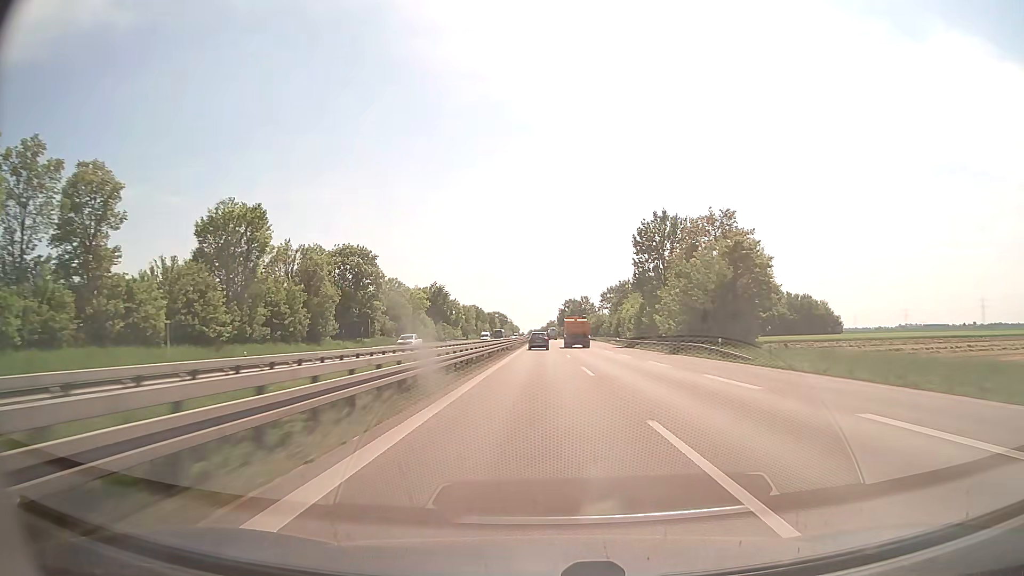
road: trunk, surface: asphalt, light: Day
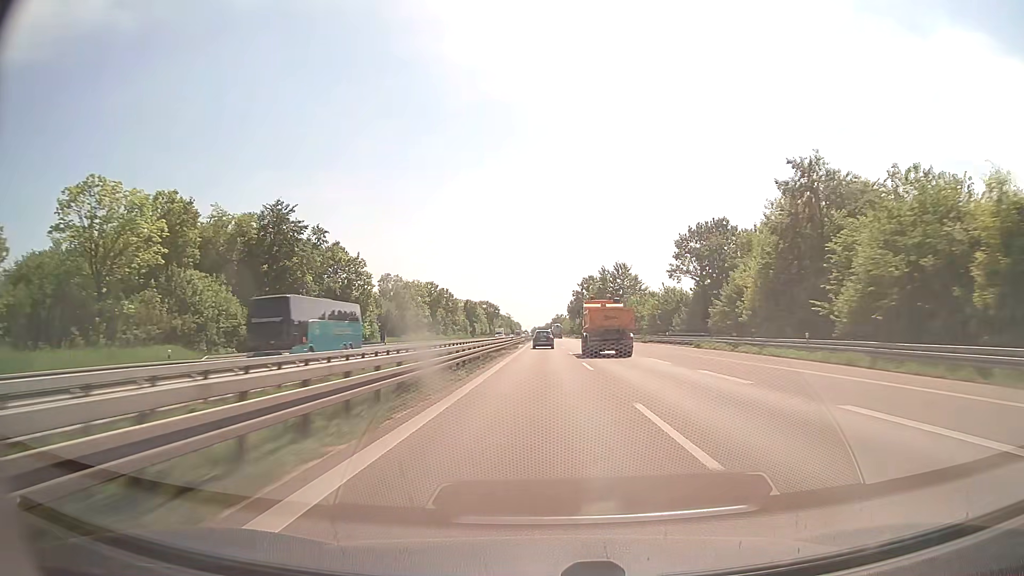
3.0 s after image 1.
(-0.4, +105.2) m; 0°
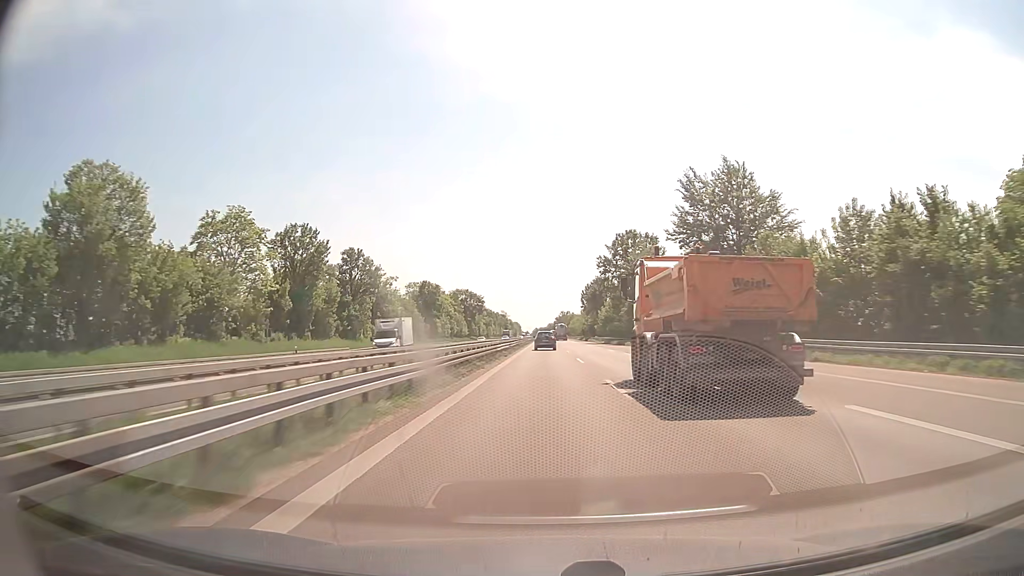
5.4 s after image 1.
(-0.1, +82.5) m; 0°
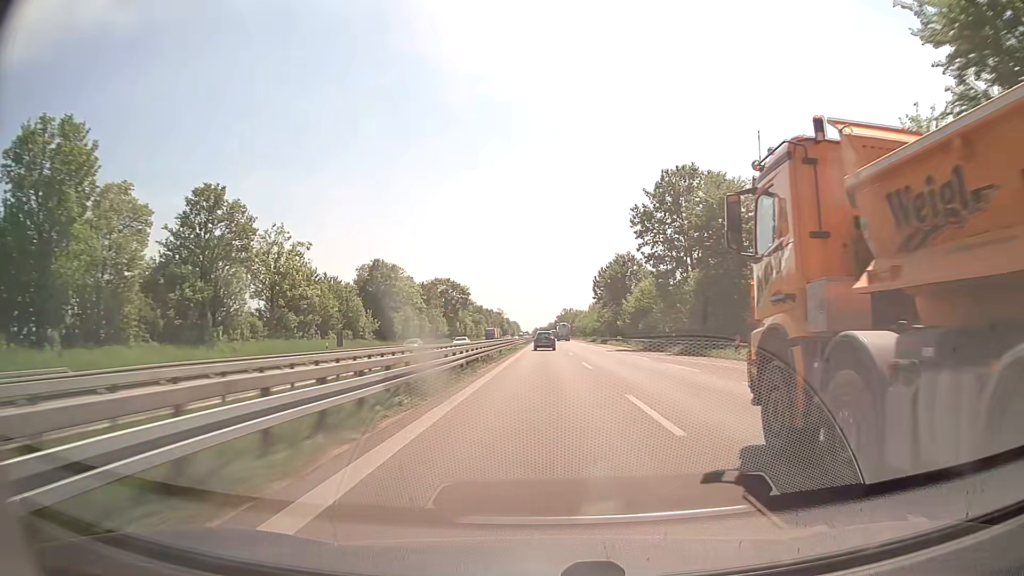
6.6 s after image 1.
(0.0, +40.5) m; 0°
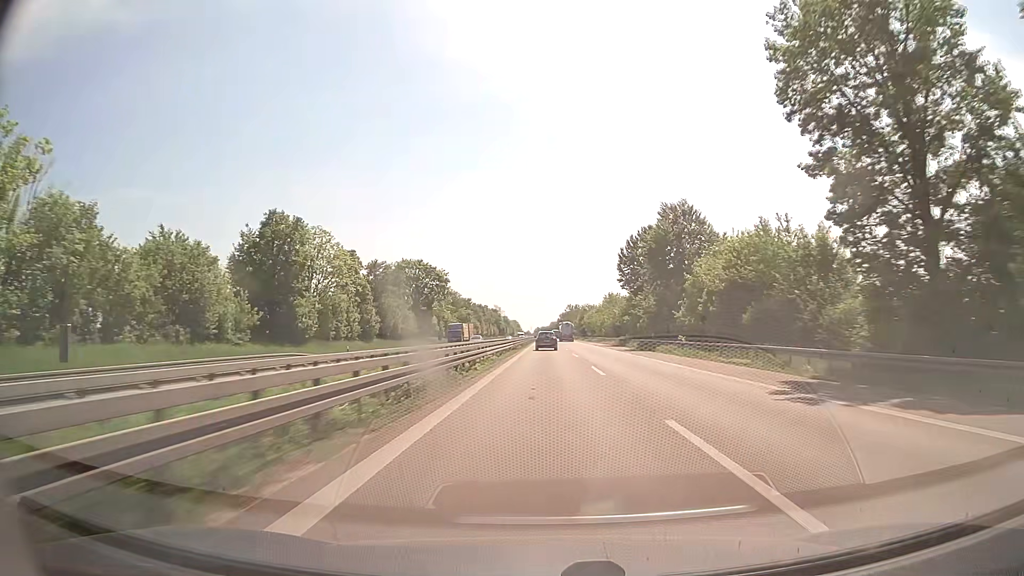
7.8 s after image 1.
(0.0, +40.4) m; 0°
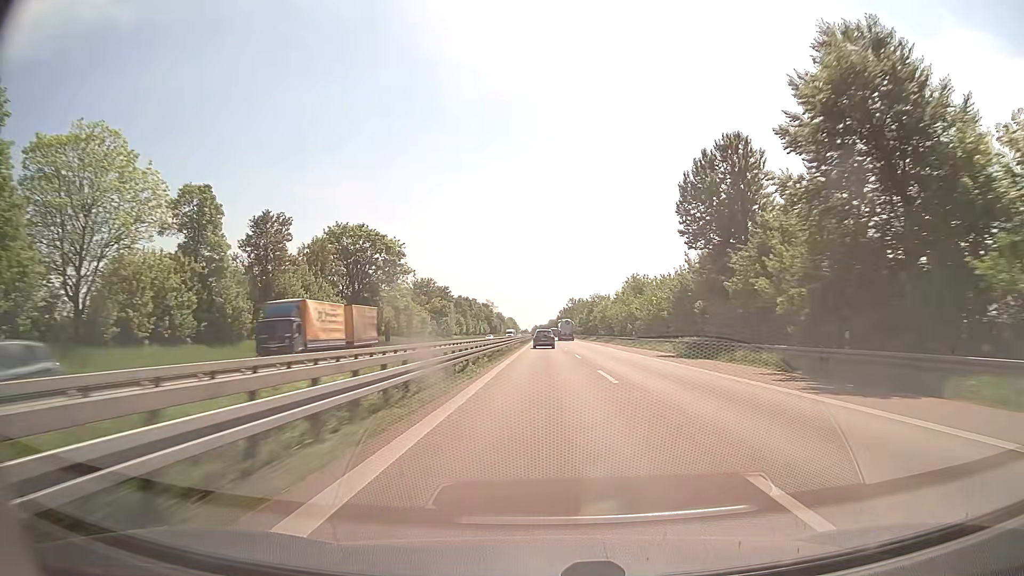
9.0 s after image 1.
(0.0, +40.0) m; 0°
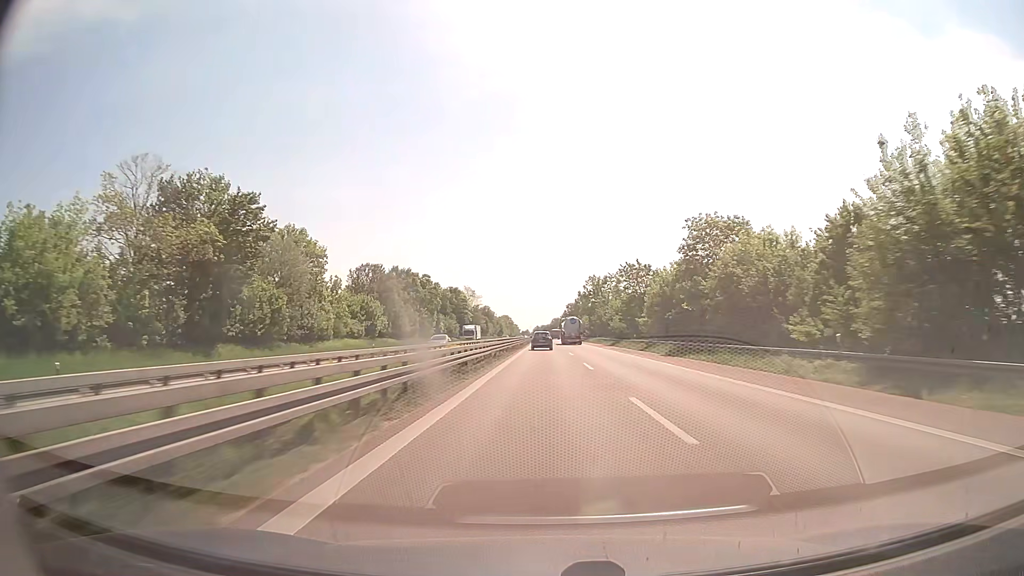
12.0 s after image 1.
(+0.1, +99.4) m; 0°
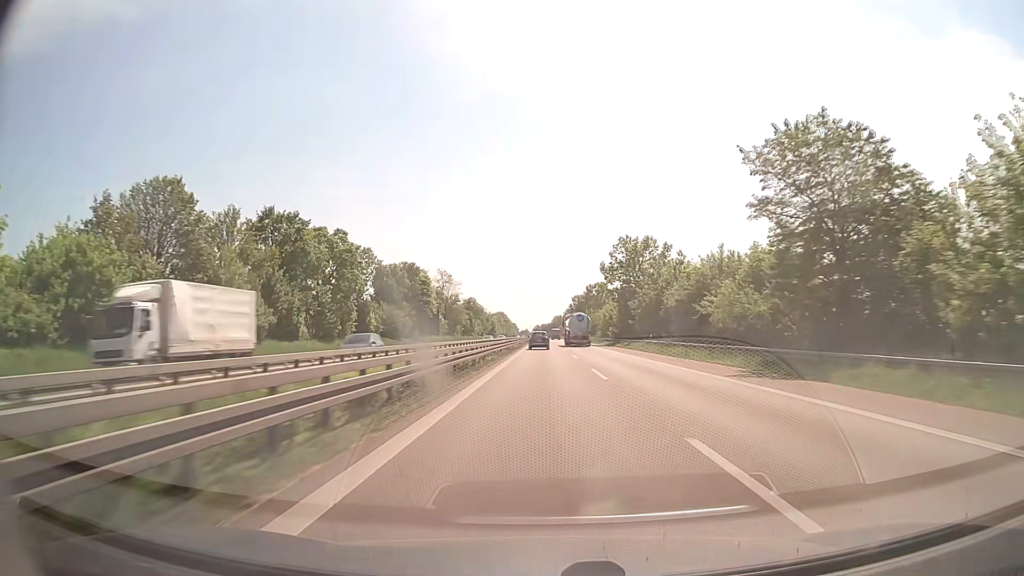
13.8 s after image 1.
(-0.2, +59.6) m; 0°
(0, +10) (0, +20) (0, +30) (0, +40) (0, +50) (0, +60) (0, +70) (0, +80) (0, +90) (0, +100) m
